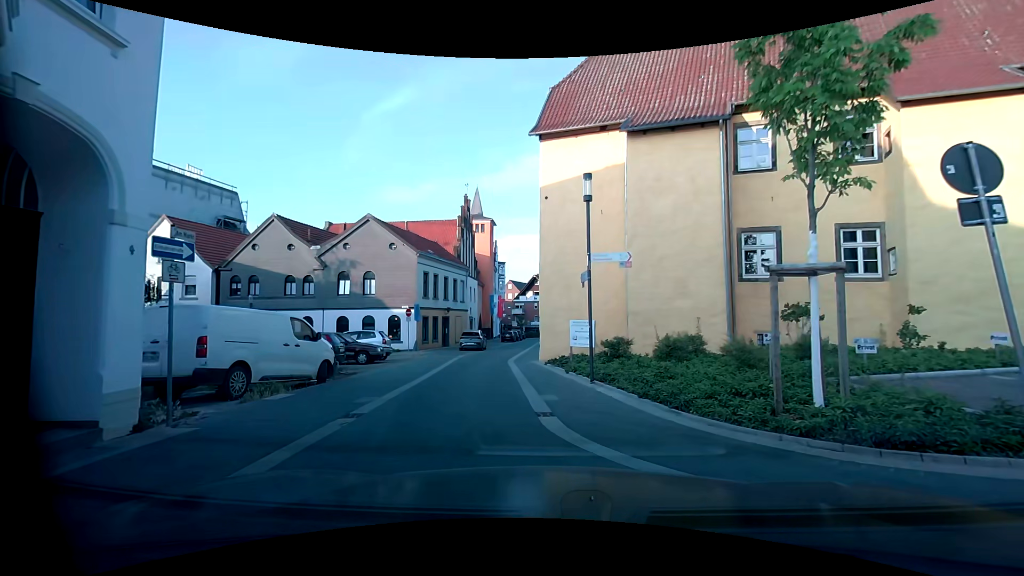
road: residential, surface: paving_stones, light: Day
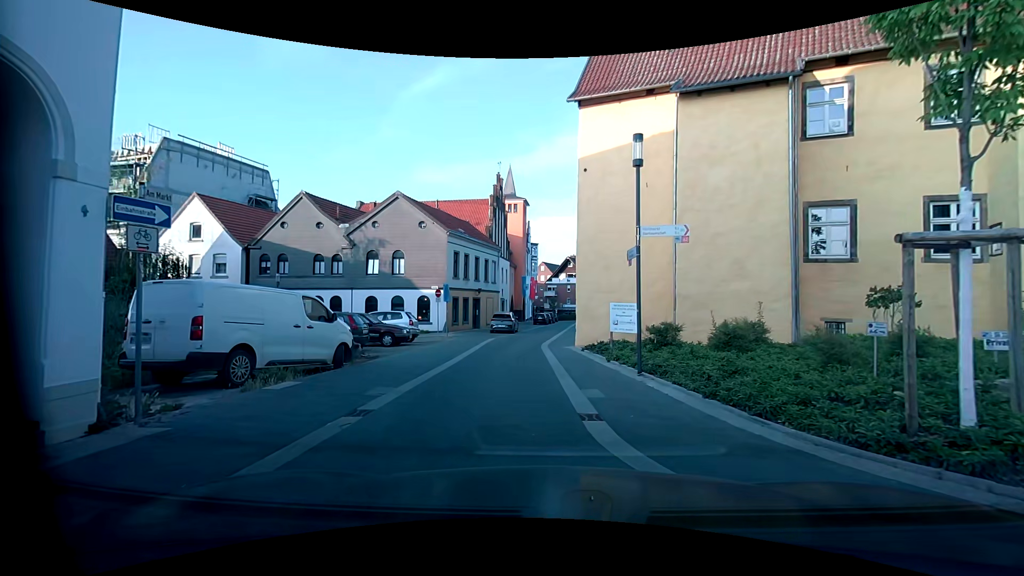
(-0.1, +1.5) m; -5°
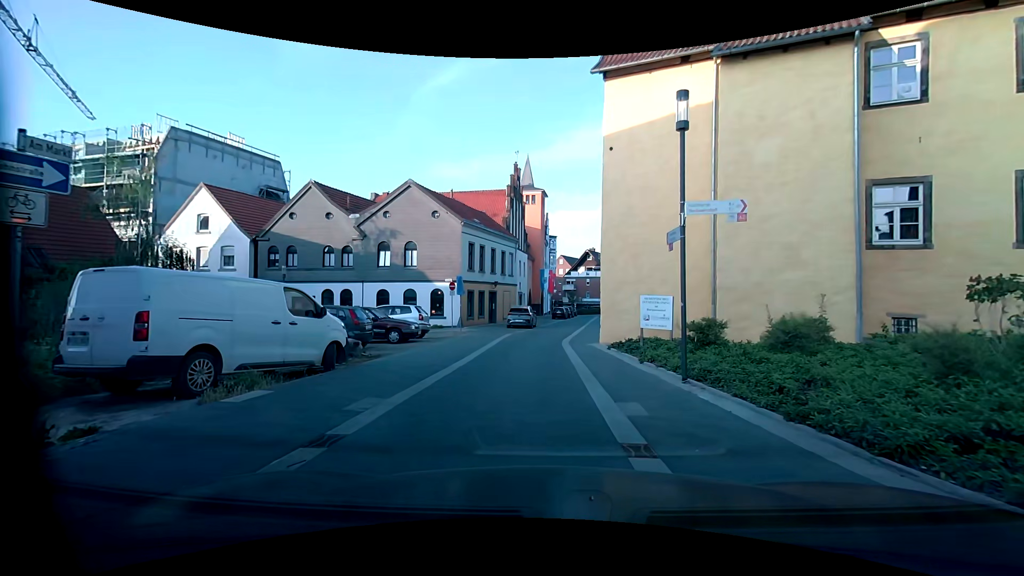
(0.0, +1.9) m; -2°
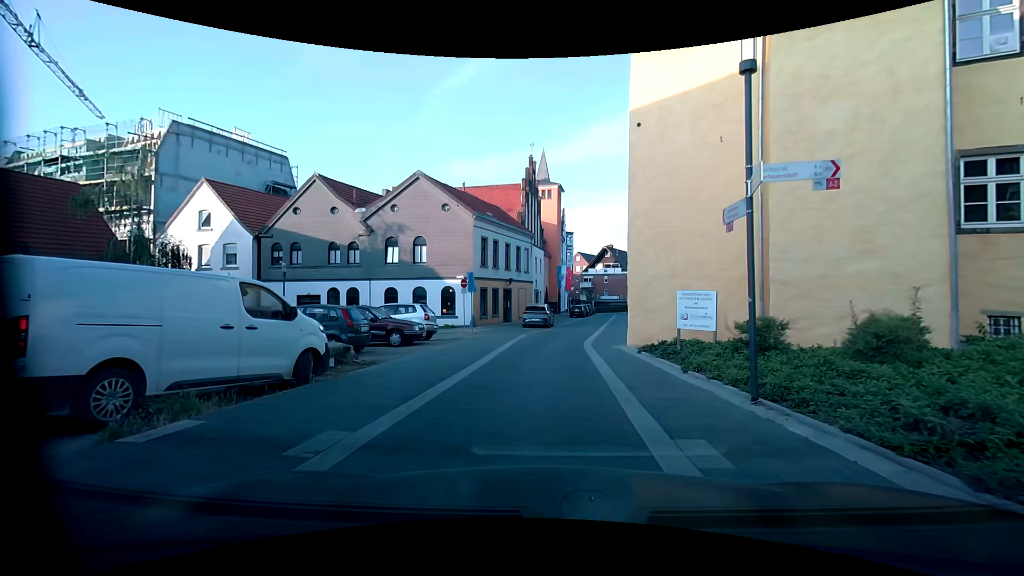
(0.0, +2.1) m; -1°
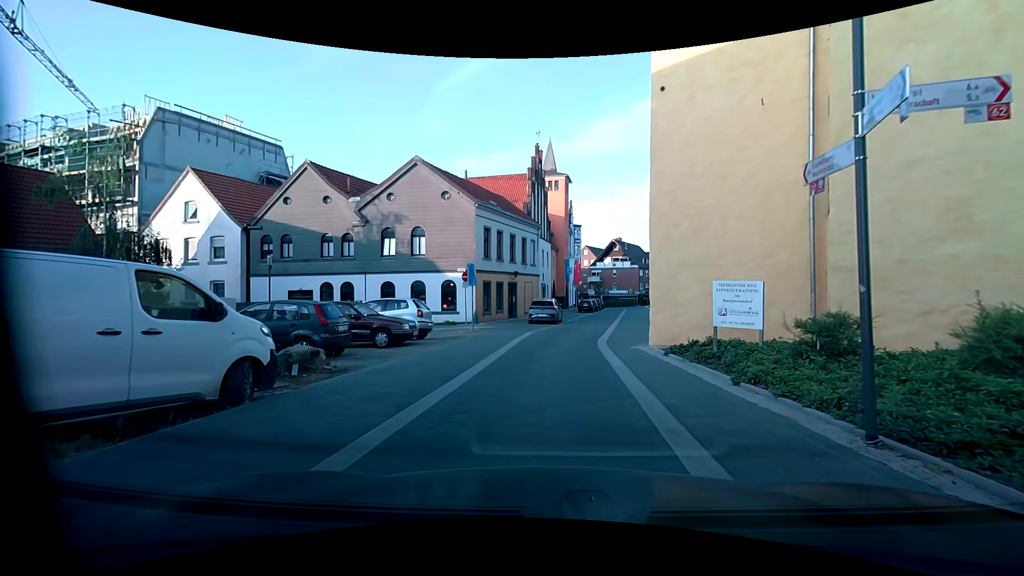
(0.0, +2.2) m; -2°
